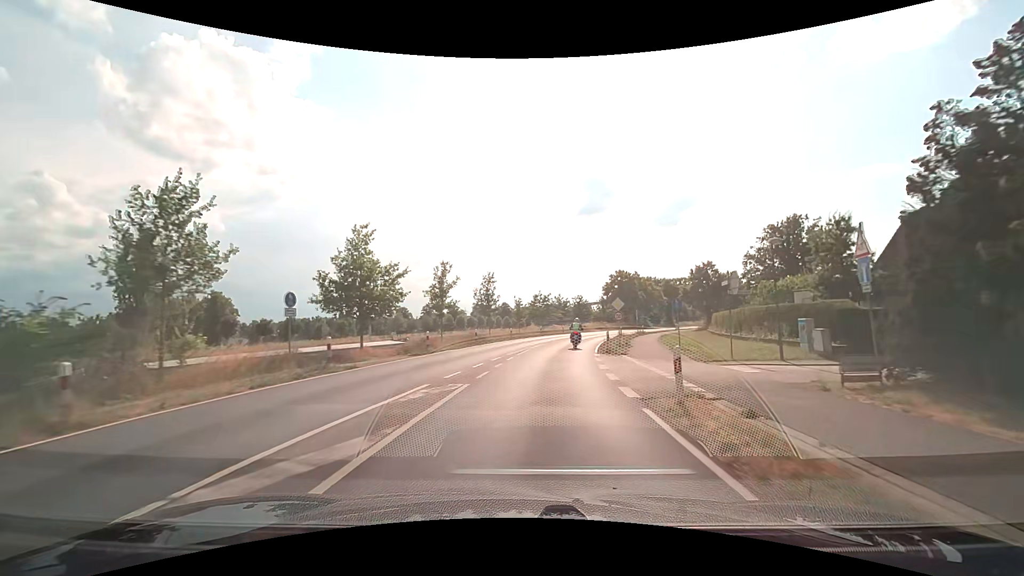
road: secondary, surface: asphalt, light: Day
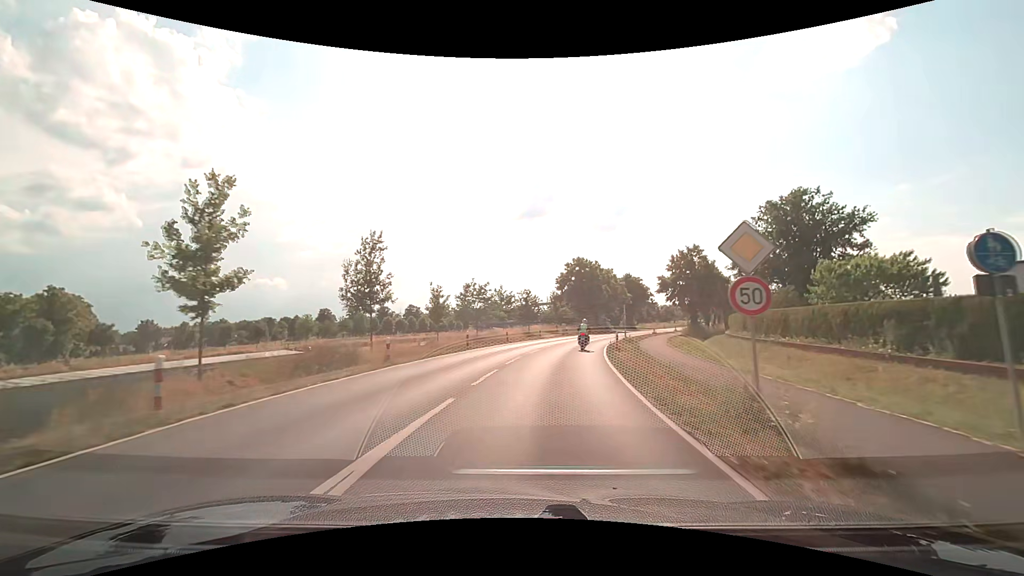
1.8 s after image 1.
(+1.5, +23.9) m; +7°
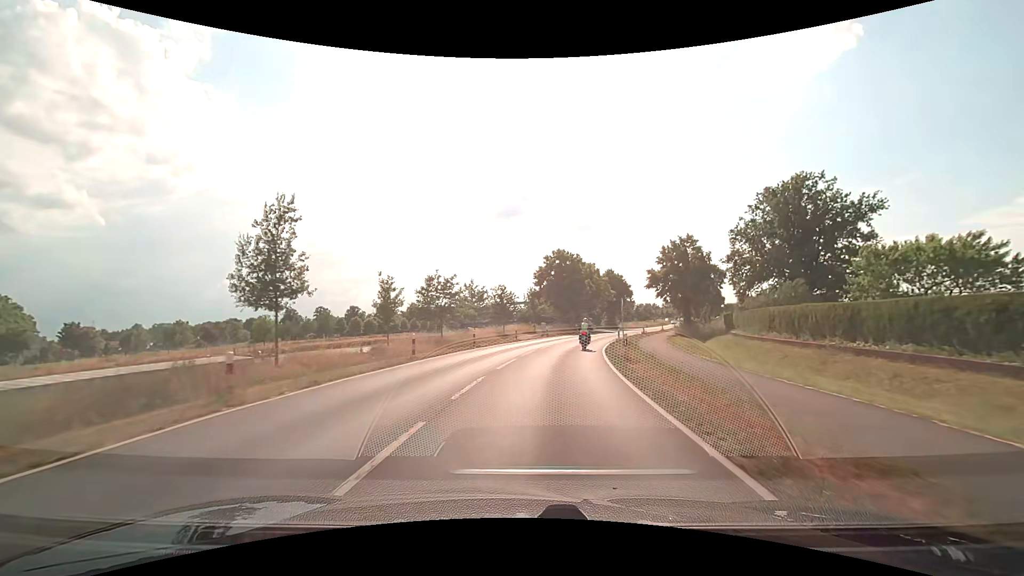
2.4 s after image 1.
(+0.2, +8.0) m; +3°
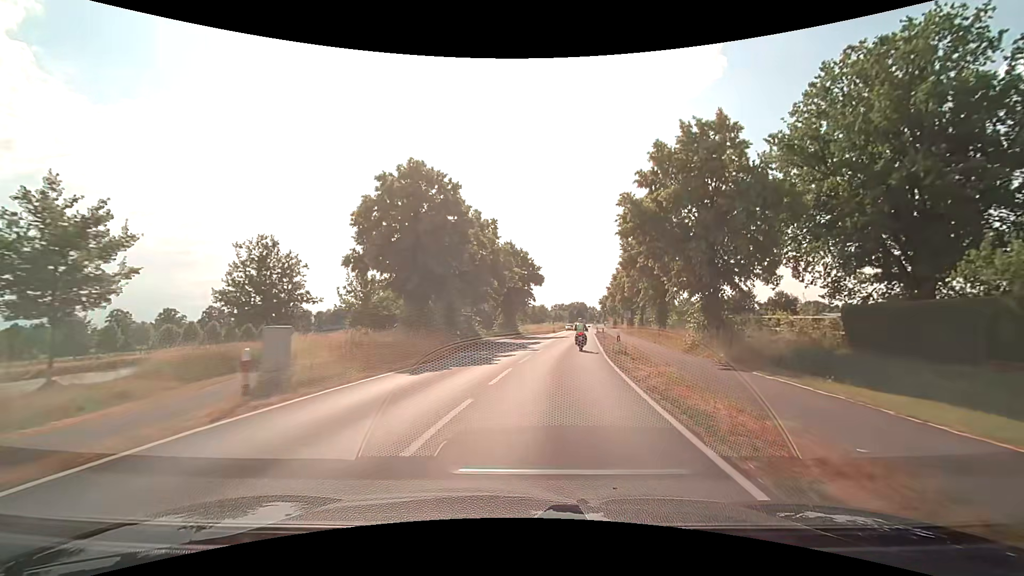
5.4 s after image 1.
(+4.5, +39.2) m; +13°
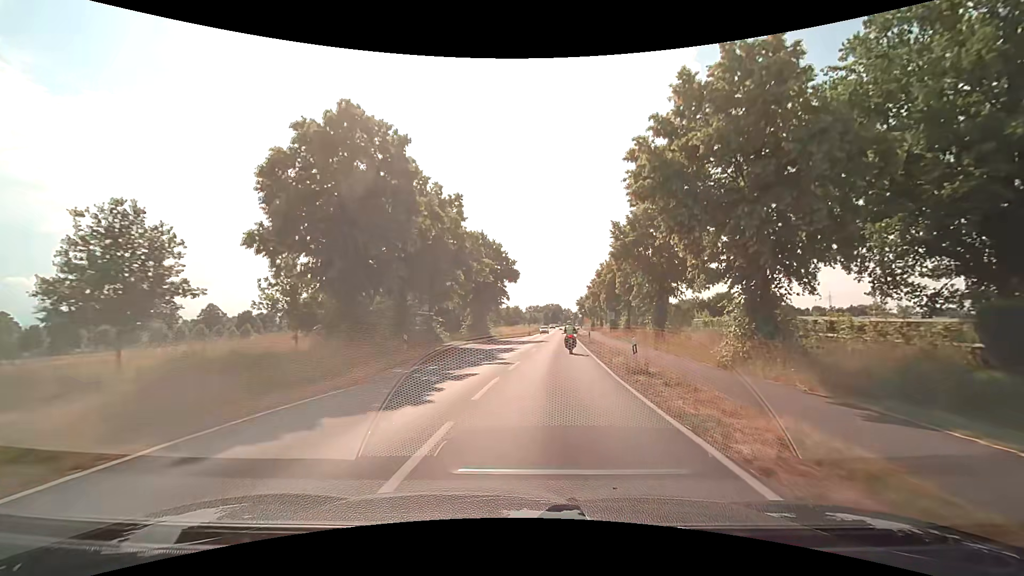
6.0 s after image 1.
(+0.2, +8.0) m; +3°
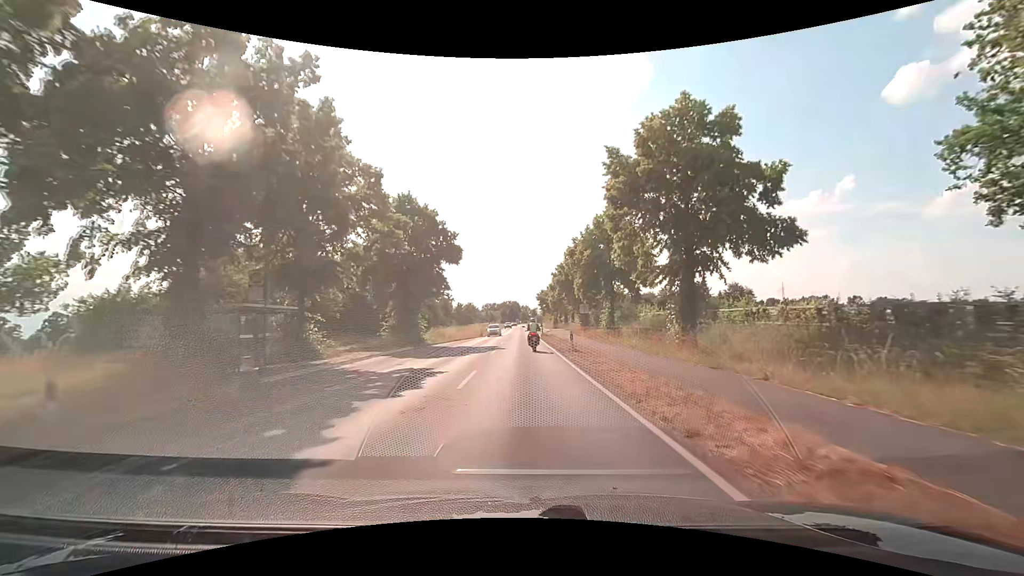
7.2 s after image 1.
(+0.9, +16.2) m; +5°
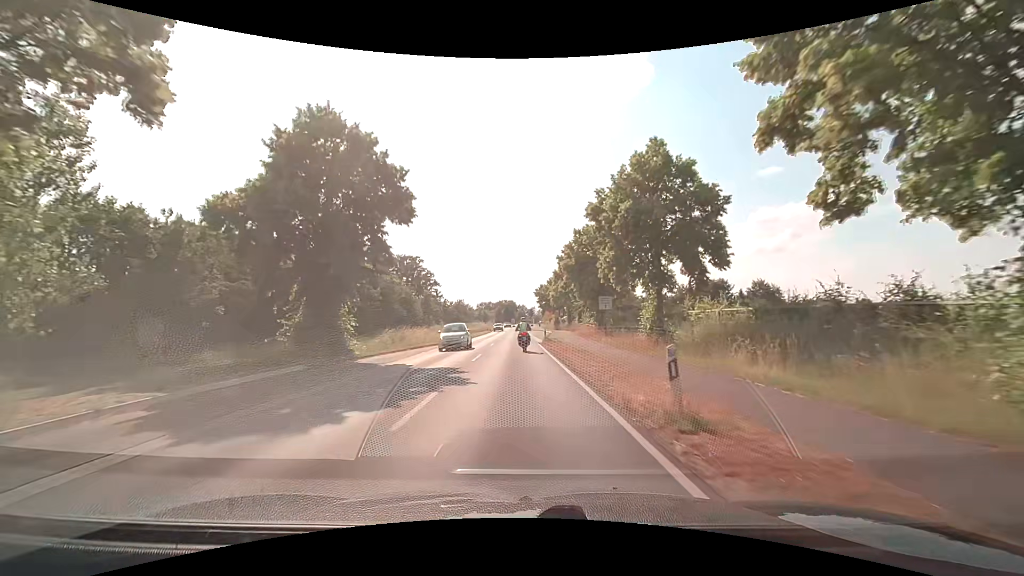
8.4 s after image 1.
(+0.2, +16.4) m; +1°
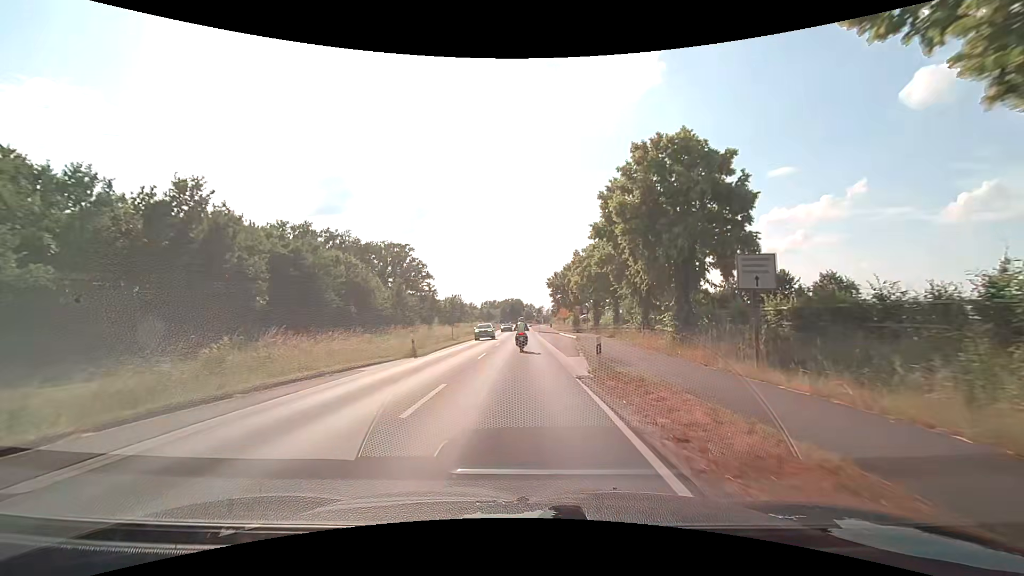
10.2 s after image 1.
(-0.3, +23.1) m; -1°
(0, +10) (0, +20) (0, +30) (0, +40) (0, +50) (0, +60) (0, +70) (0, +80) (0, +90) (0, +100) m
